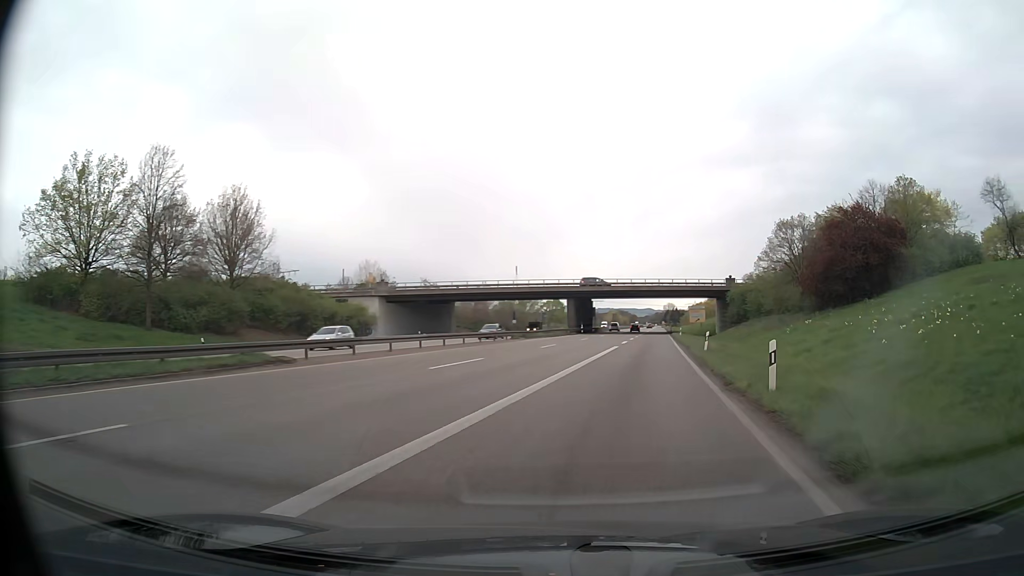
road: trunk_link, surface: asphalt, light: Day
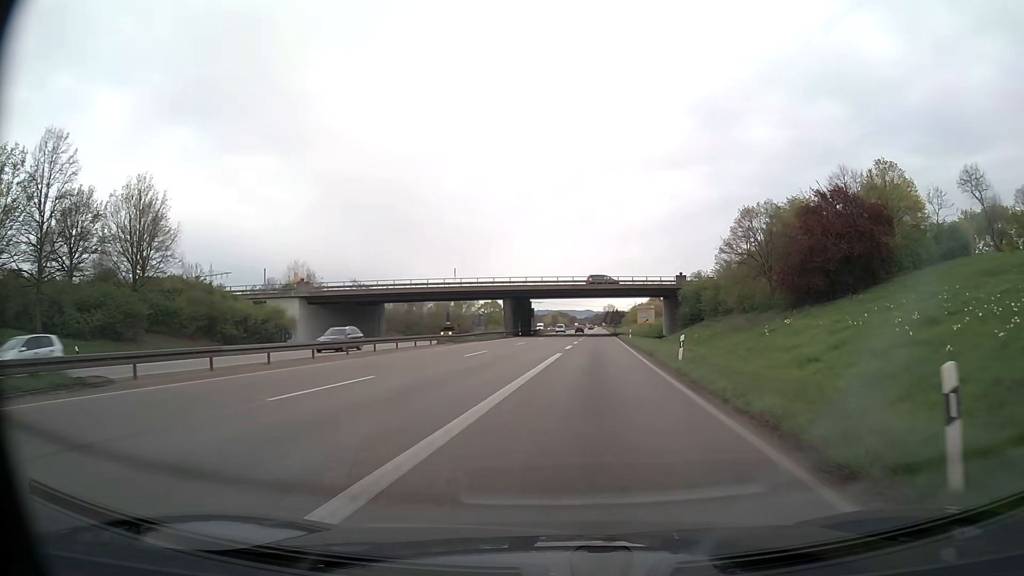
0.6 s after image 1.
(+0.4, +7.9) m; +6°
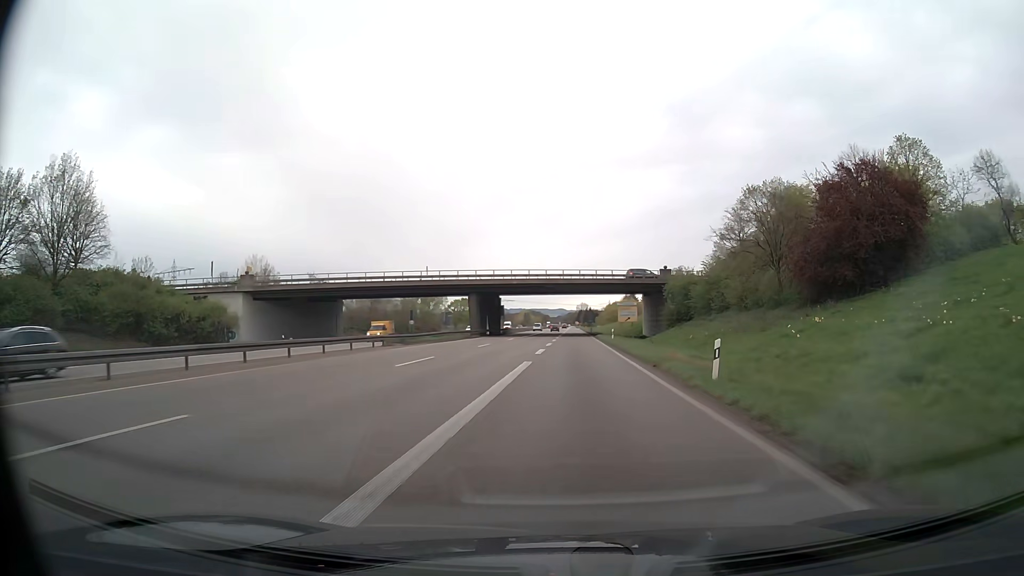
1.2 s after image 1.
(+0.2, +8.8) m; +2°
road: trunk
